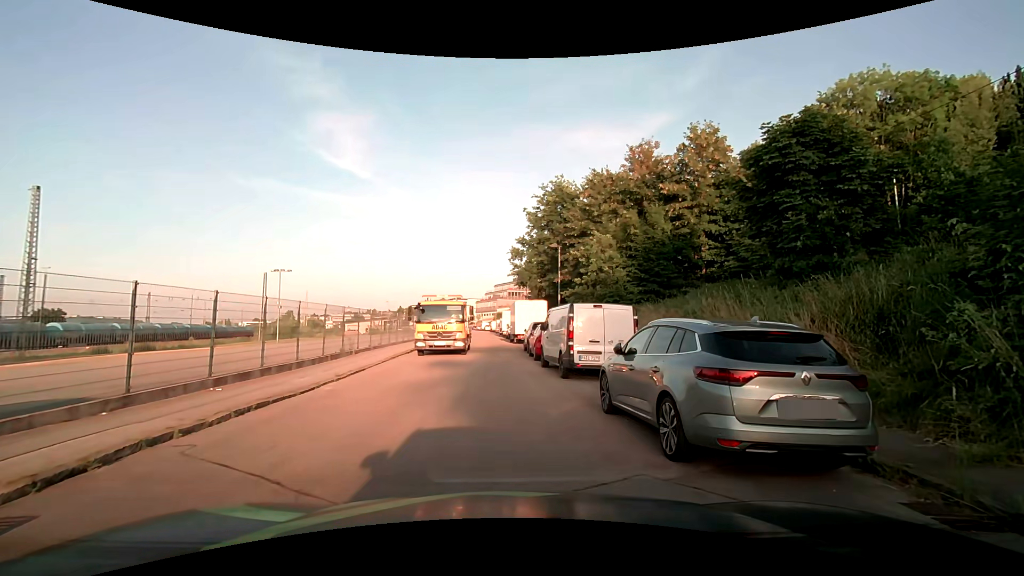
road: residential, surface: asphalt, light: Day
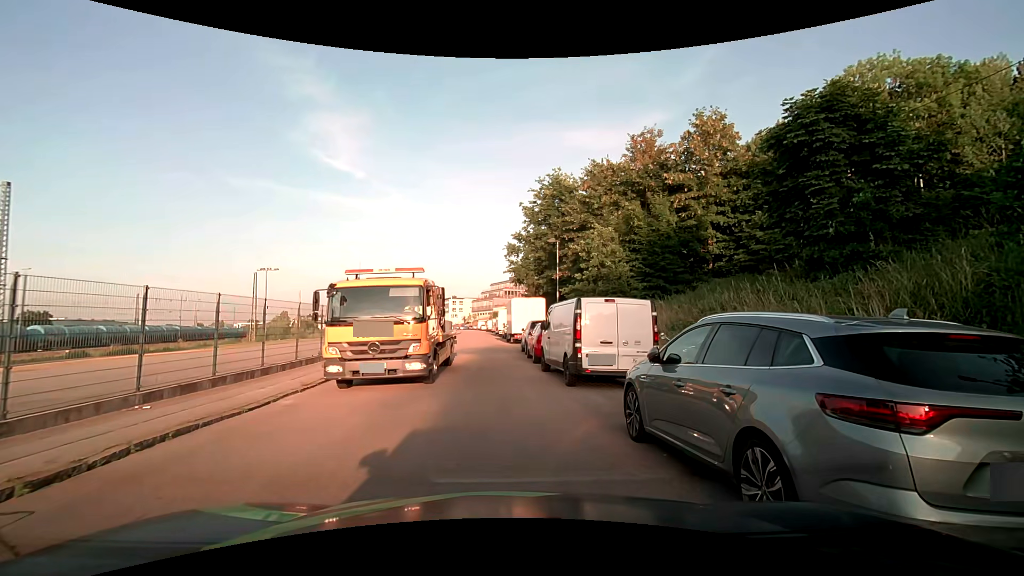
(+0.1, +1.9) m; +2°
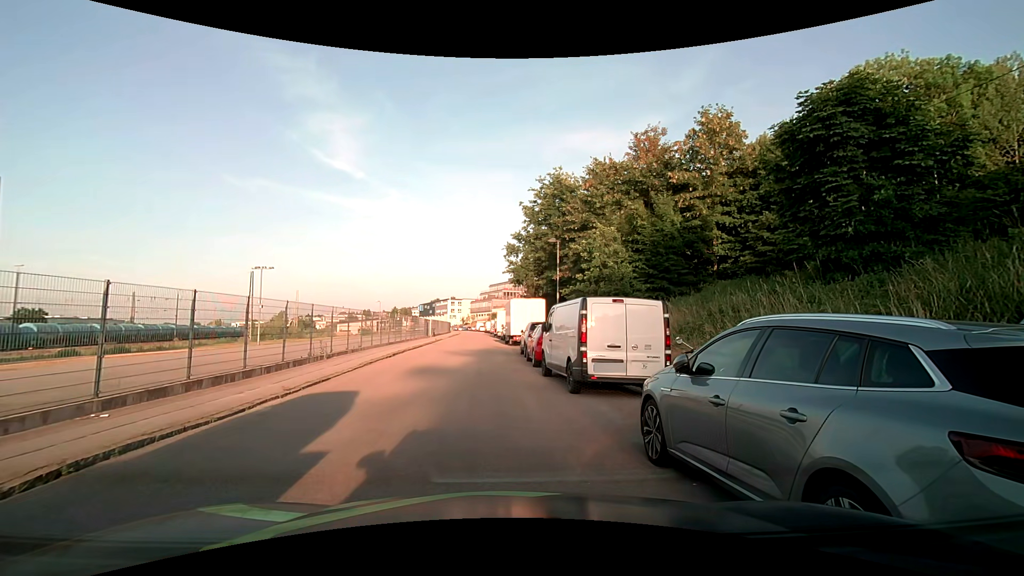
(0.0, +0.9) m; 0°
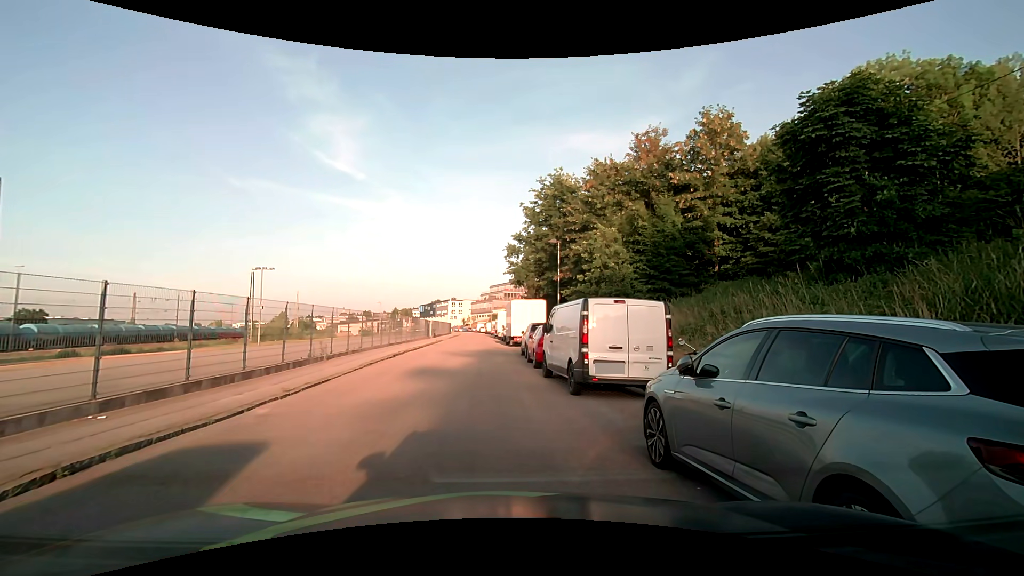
(0.0, 0.0) m; 0°
(0, +10) (-1, +20) (-1, +30) (-2, +40) (-2, +50) (-2, +60) (-3, +70) (-3, +80) (-4, +90) (-4, +100) m
